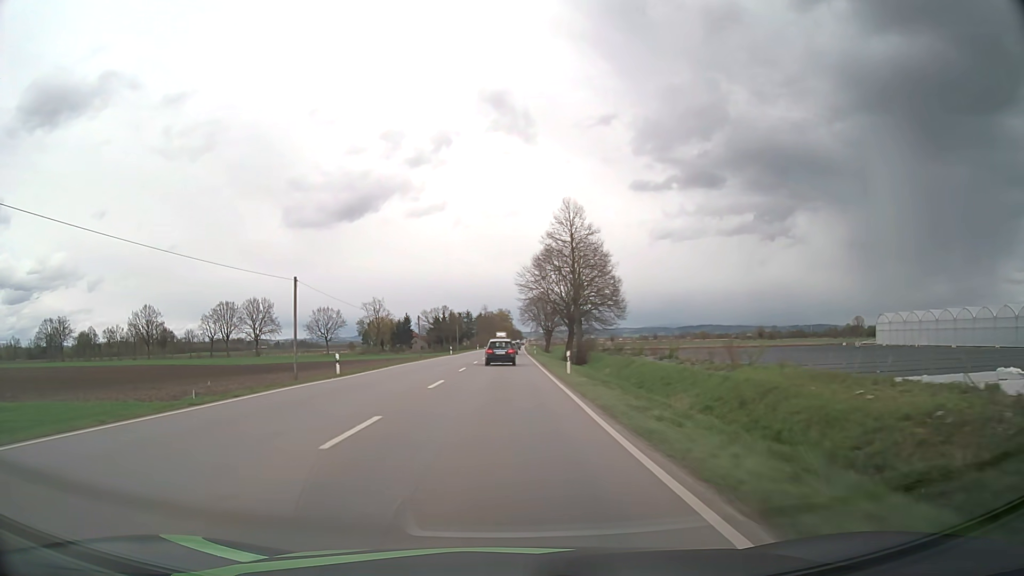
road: primary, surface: asphalt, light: Day
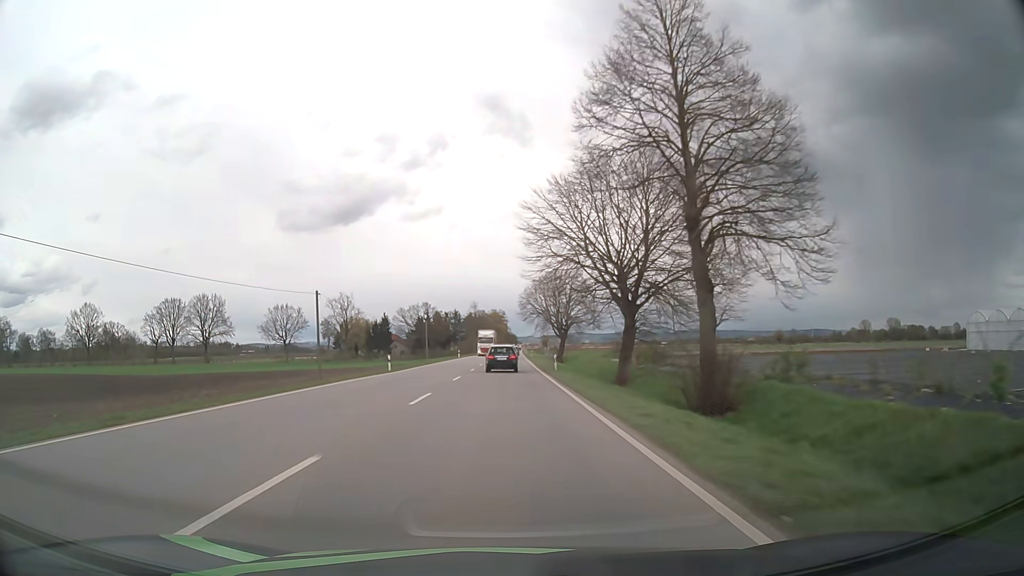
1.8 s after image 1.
(+0.1, +40.2) m; 0°
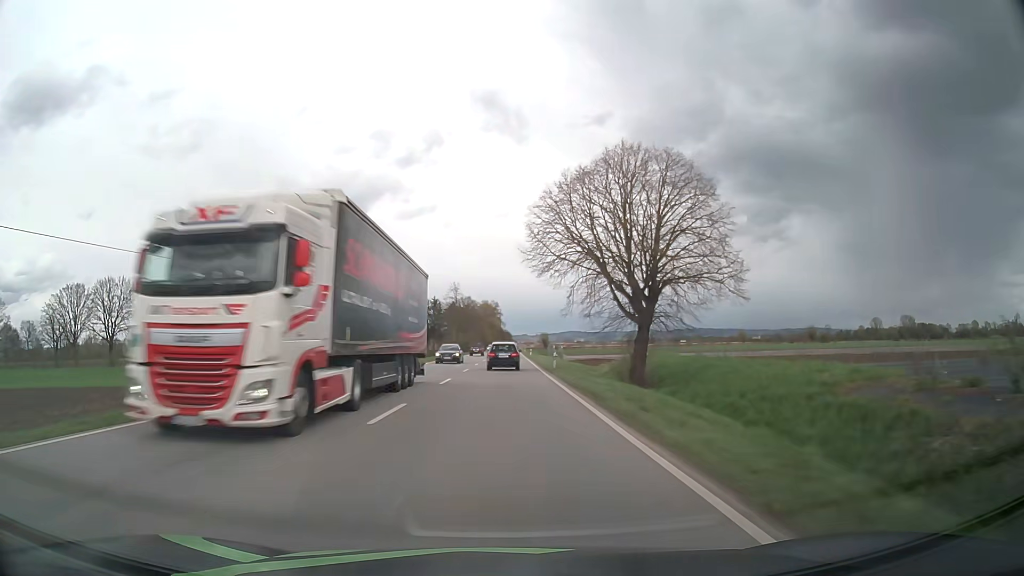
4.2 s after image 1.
(+0.4, +52.5) m; +1°
(0, +10) (0, +20) (0, +30) (0, +40) (0, +50) (0, +60) (0, +70) (0, +80) (0, +90) (0, +100) m
